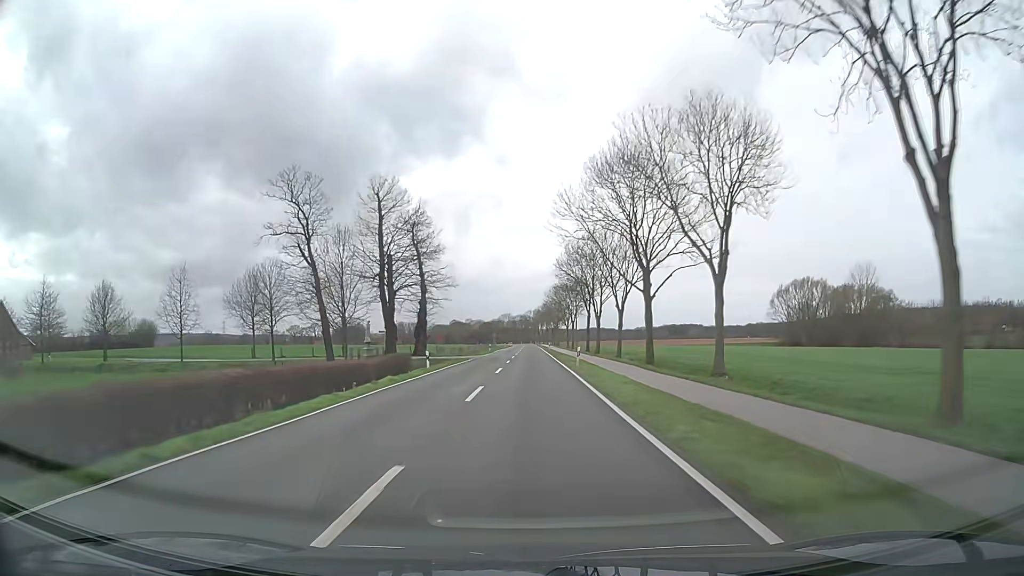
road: secondary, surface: asphalt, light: Day
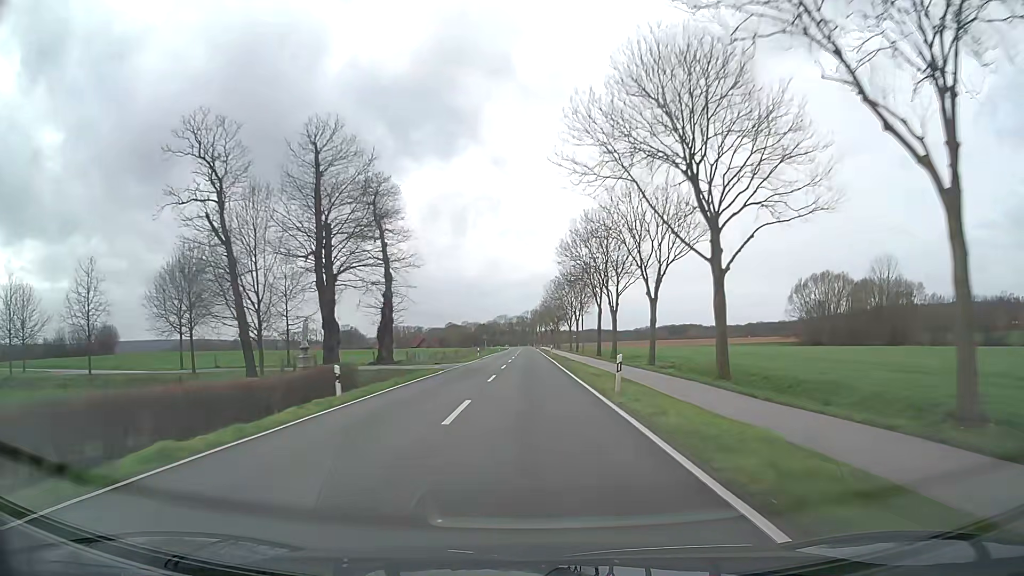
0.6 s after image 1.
(0.0, +15.8) m; 0°
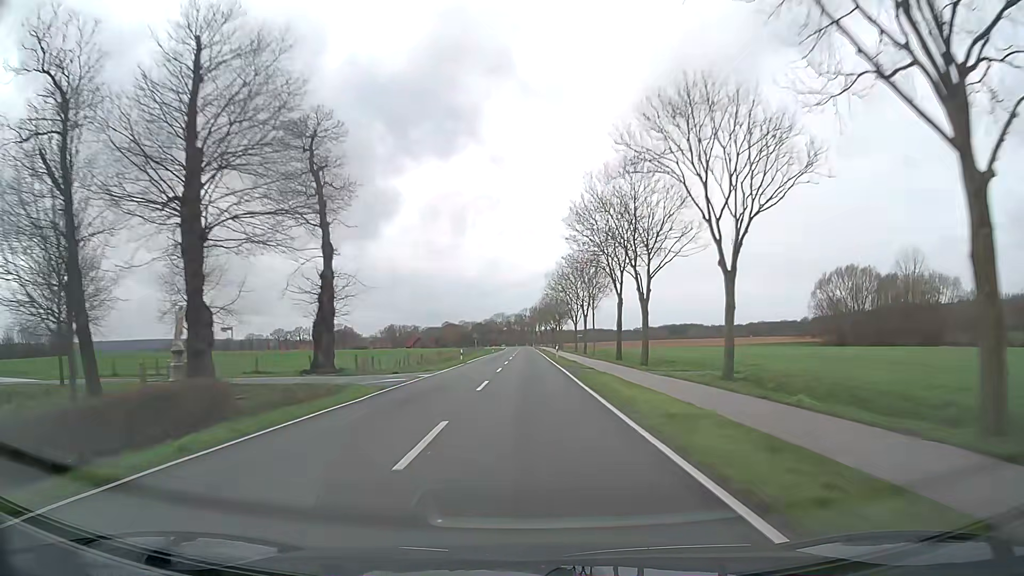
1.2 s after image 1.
(0.0, +15.8) m; 0°
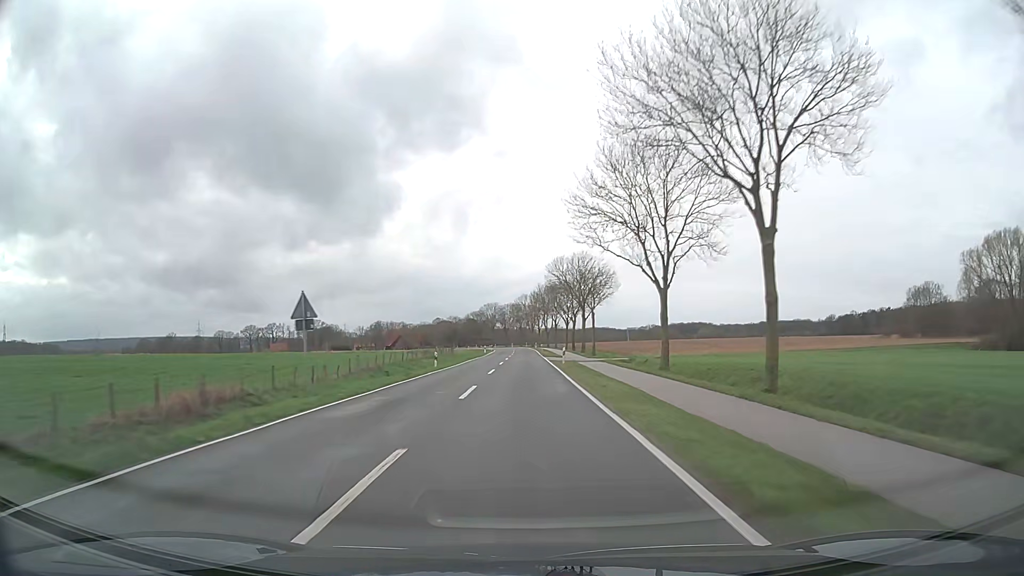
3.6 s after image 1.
(+0.1, +63.2) m; 0°
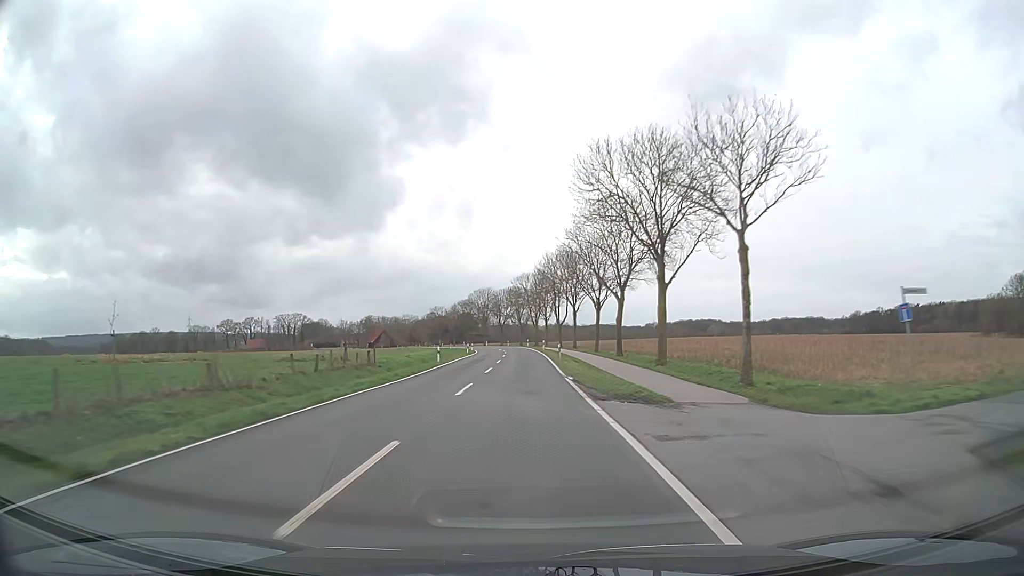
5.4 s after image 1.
(-0.1, +47.2) m; 0°
(0, +10) (0, +20) (0, +30) (0, +40) (0, +50) (0, +60) (-1, +70) (-1, +80) (-2, +90) (-3, +100) m
